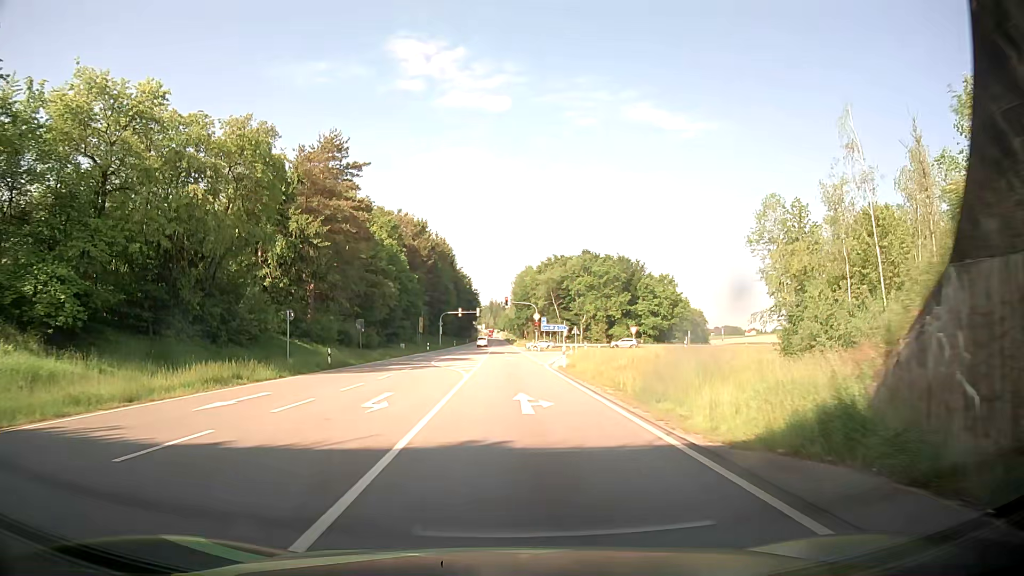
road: primary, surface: asphalt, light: Day
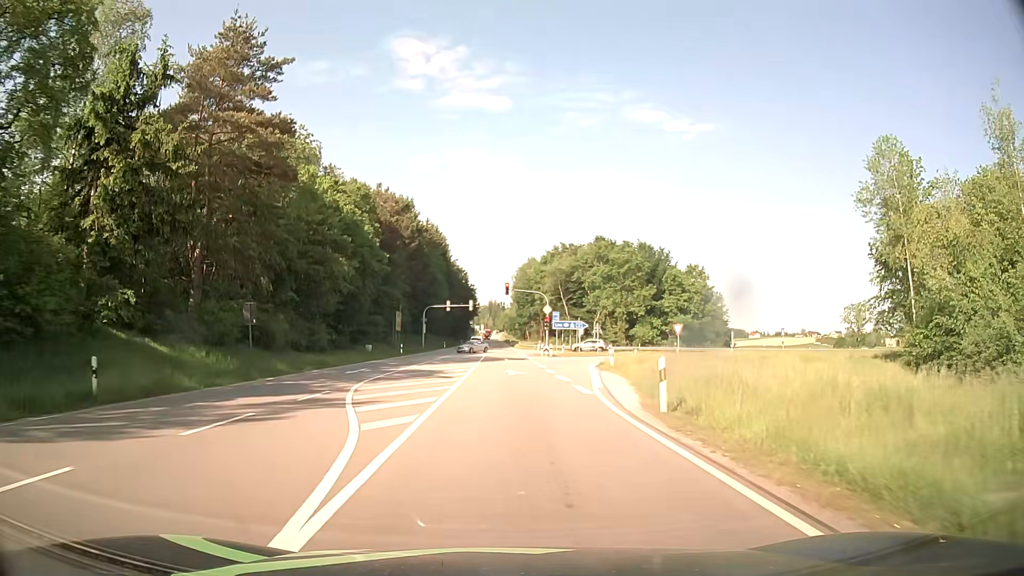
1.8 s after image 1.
(+0.7, +21.7) m; +2°
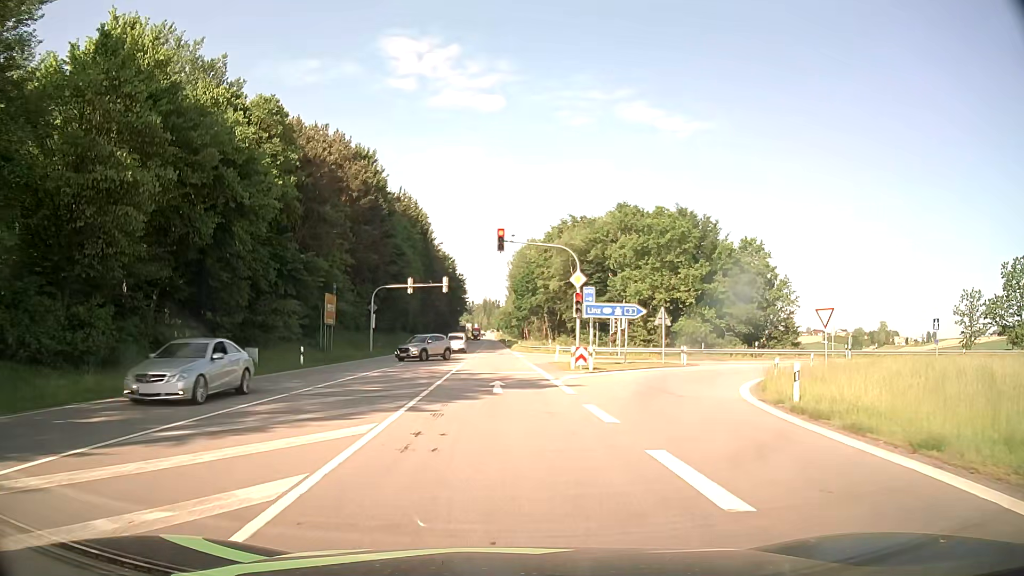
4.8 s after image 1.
(0.0, +30.2) m; +1°
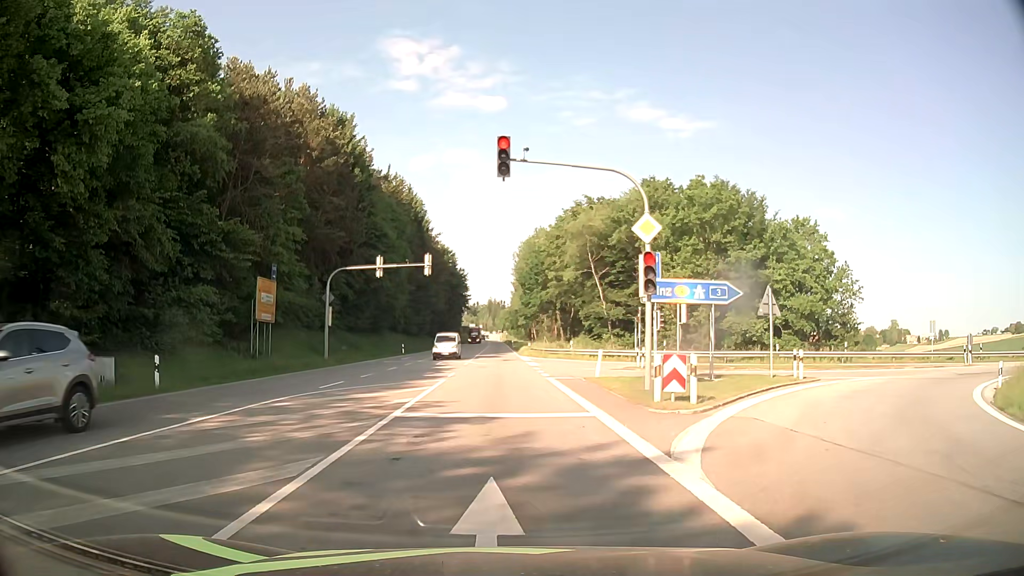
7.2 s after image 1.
(-0.2, +15.1) m; 0°
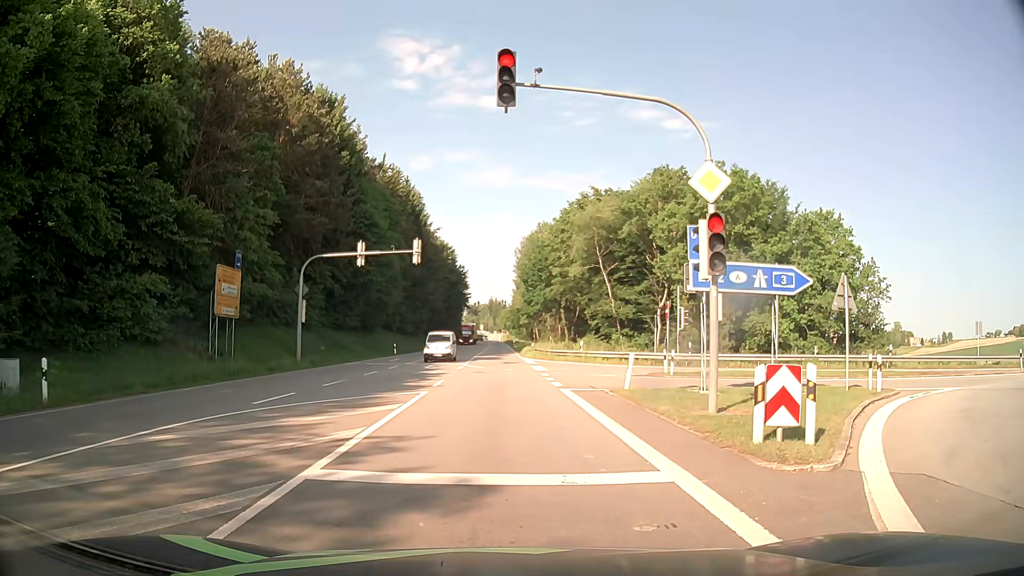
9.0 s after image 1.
(-0.1, +5.4) m; 0°
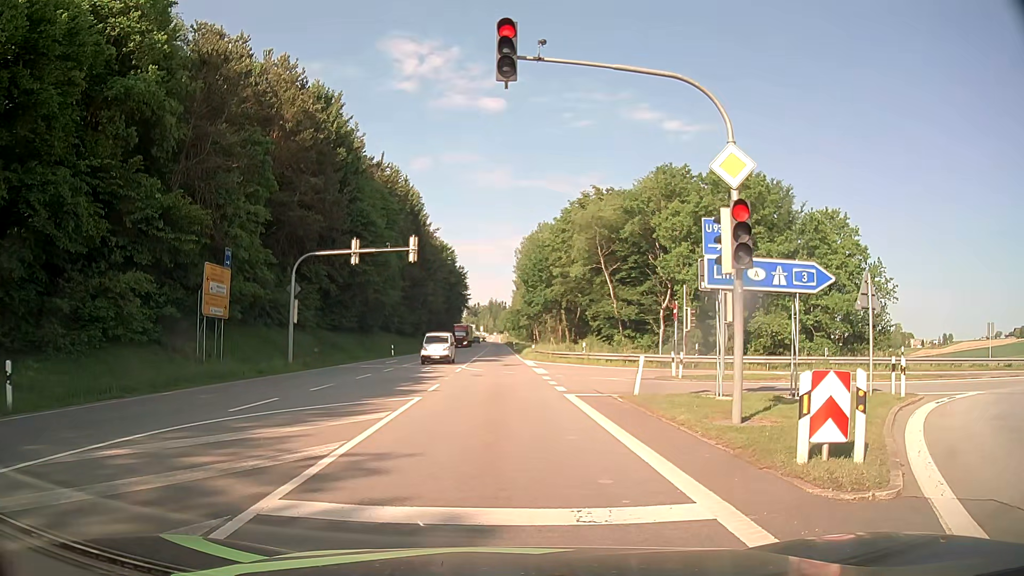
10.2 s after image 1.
(0.0, +1.3) m; -1°
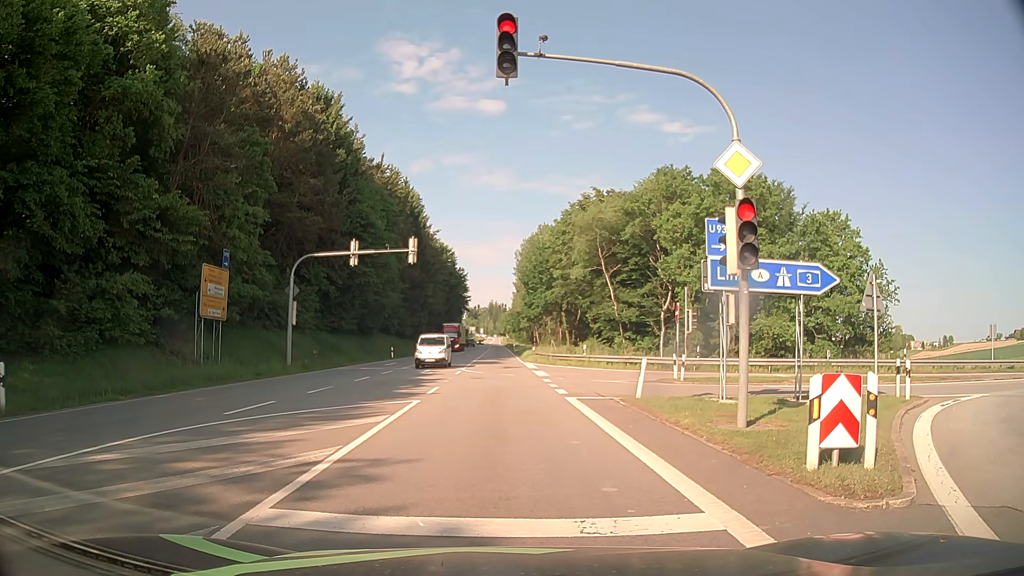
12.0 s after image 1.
(0.0, +0.3) m; 0°
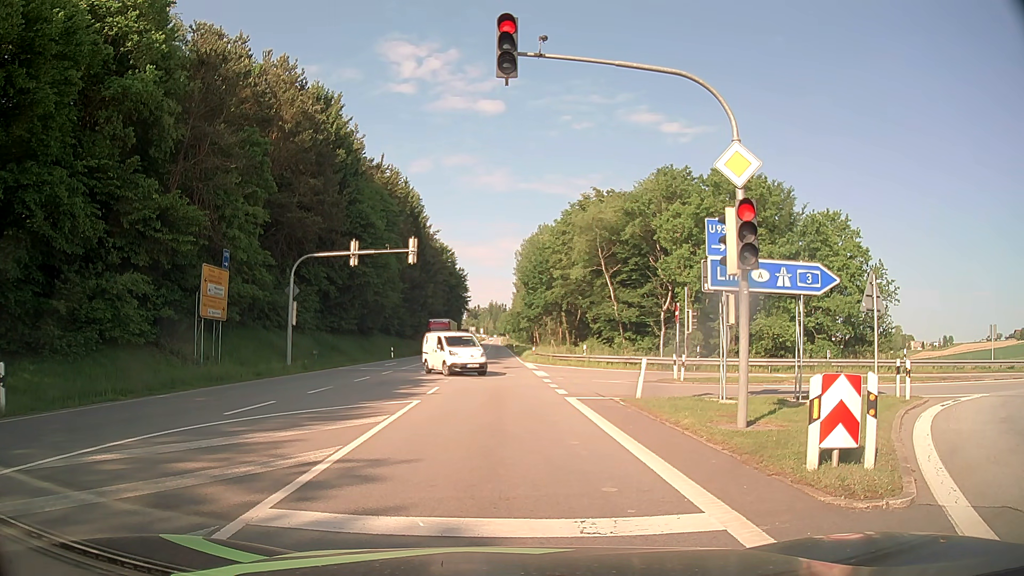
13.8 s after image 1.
(0.0, 0.0) m; 0°
